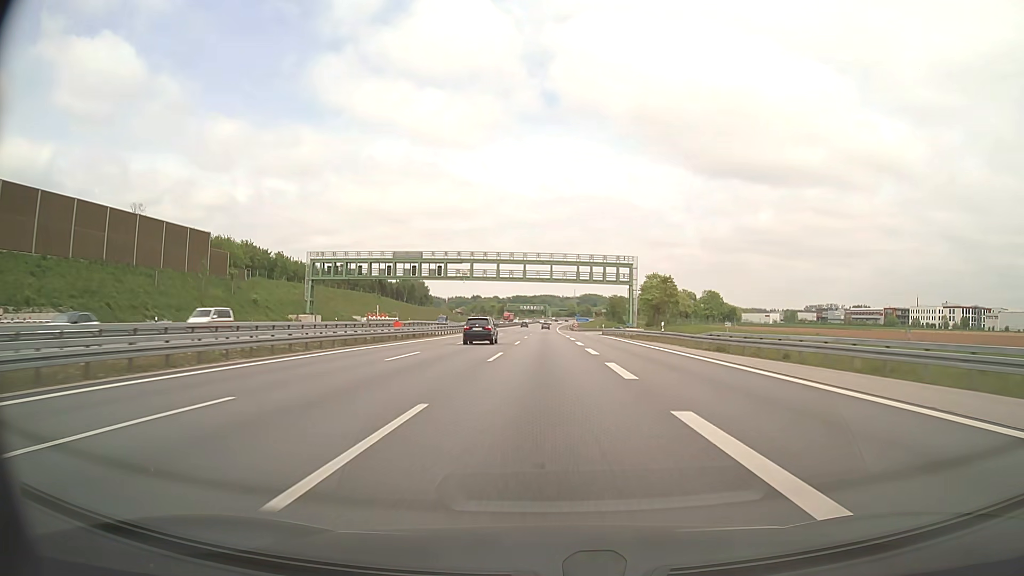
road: motorway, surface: asphalt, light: Day
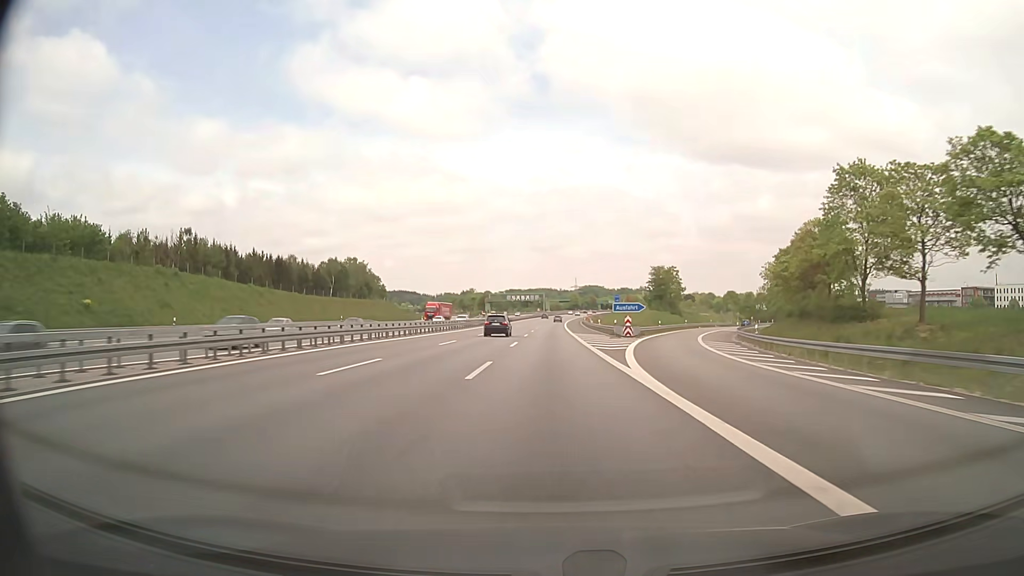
(-0.1, +97.4) m; 0°
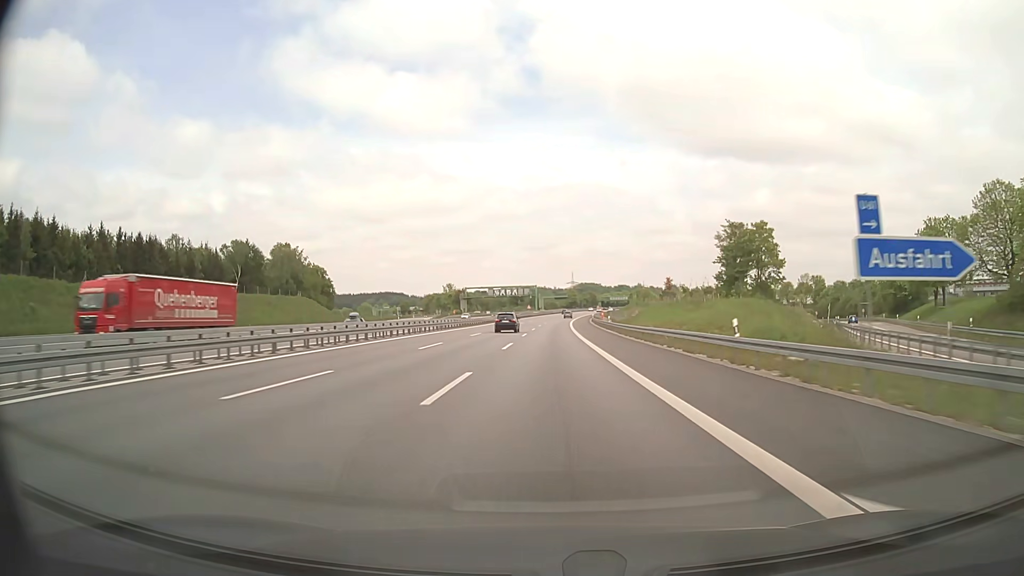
(+0.4, +58.6) m; +1°
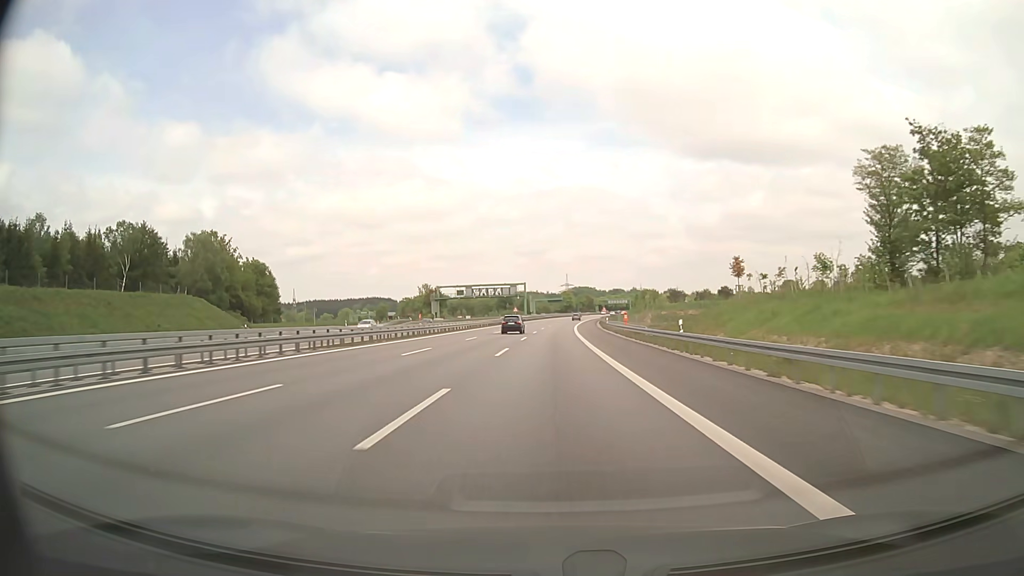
(+0.1, +39.2) m; +1°
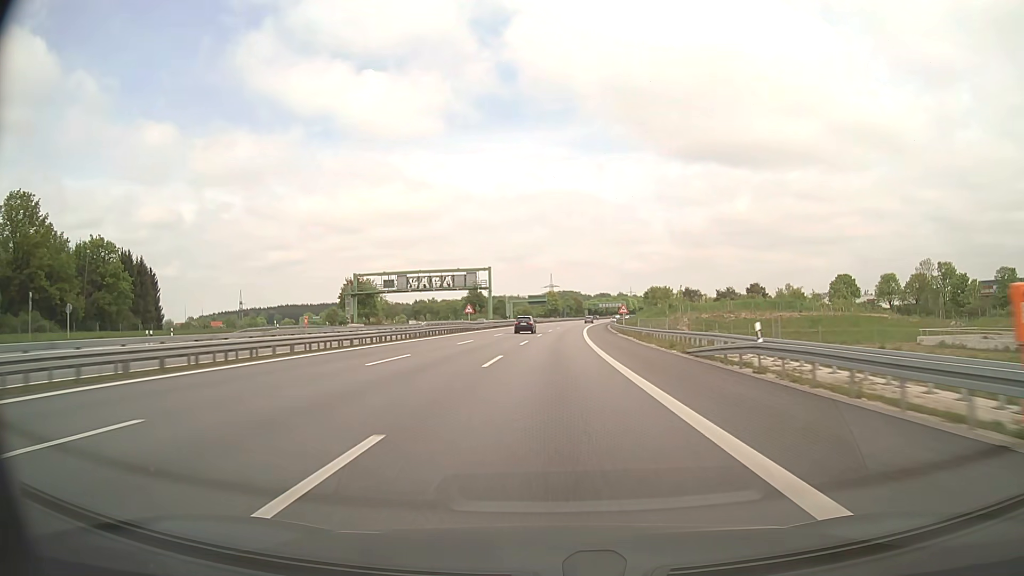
(+0.6, +59.1) m; +1°
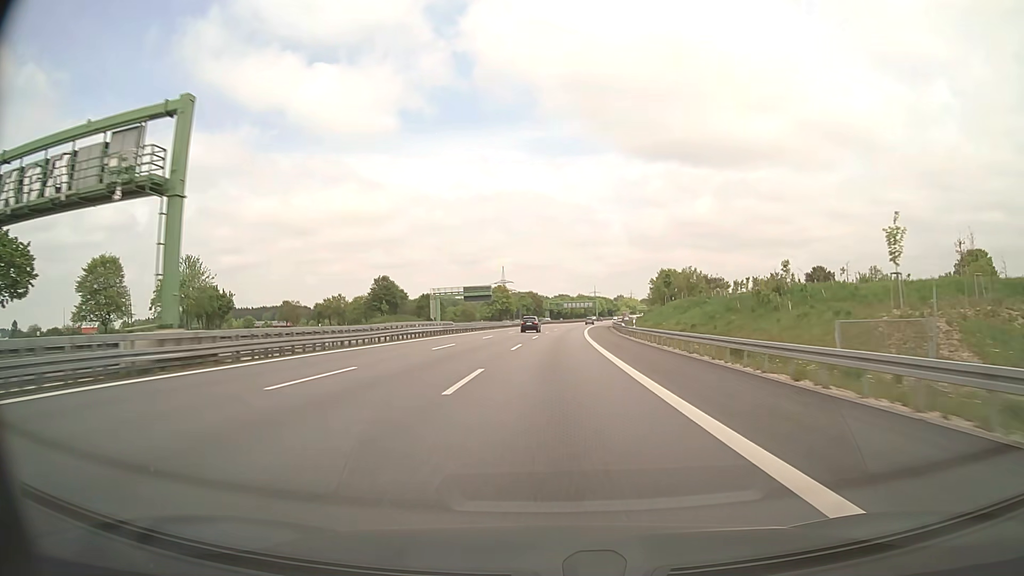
(+2.4, +79.0) m; +4°
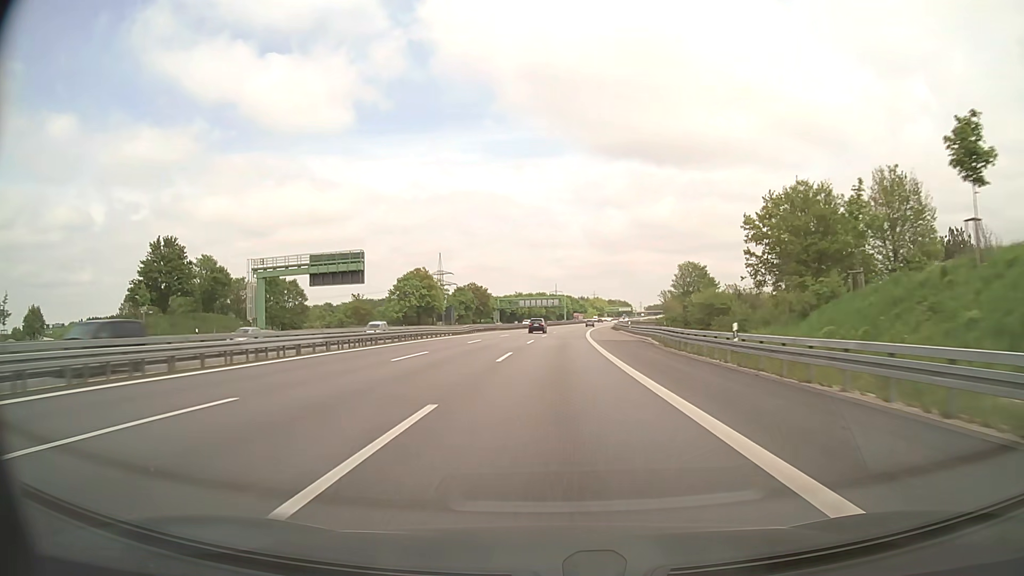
(+2.5, +79.1) m; +4°
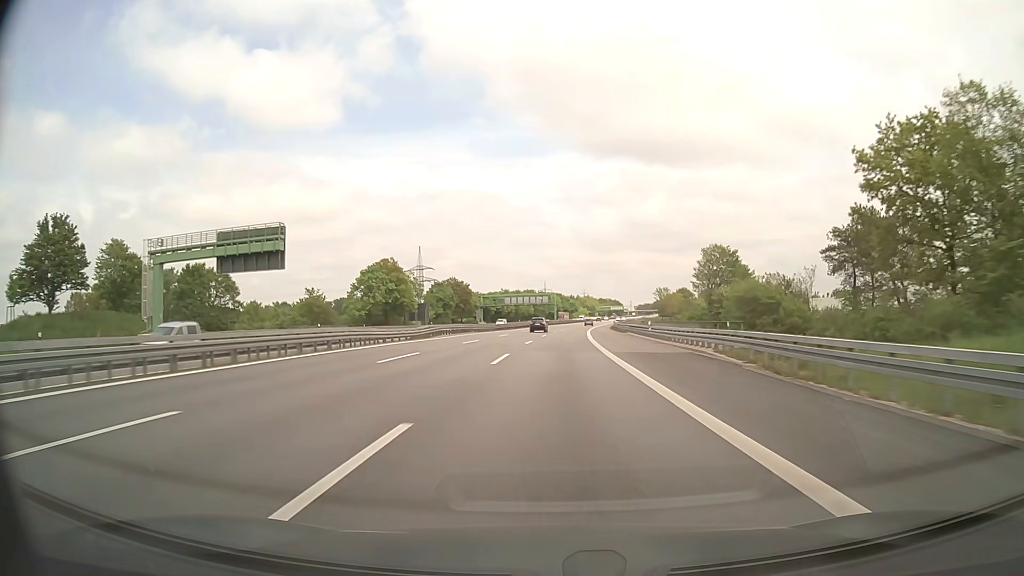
(+0.2, +19.8) m; +1°
(0, +10) (0, +20) (0, +30) (+1, +40) (+1, +50) (+2, +60) (+2, +70) (+3, +80) (+4, +90) (+4, +100) m
